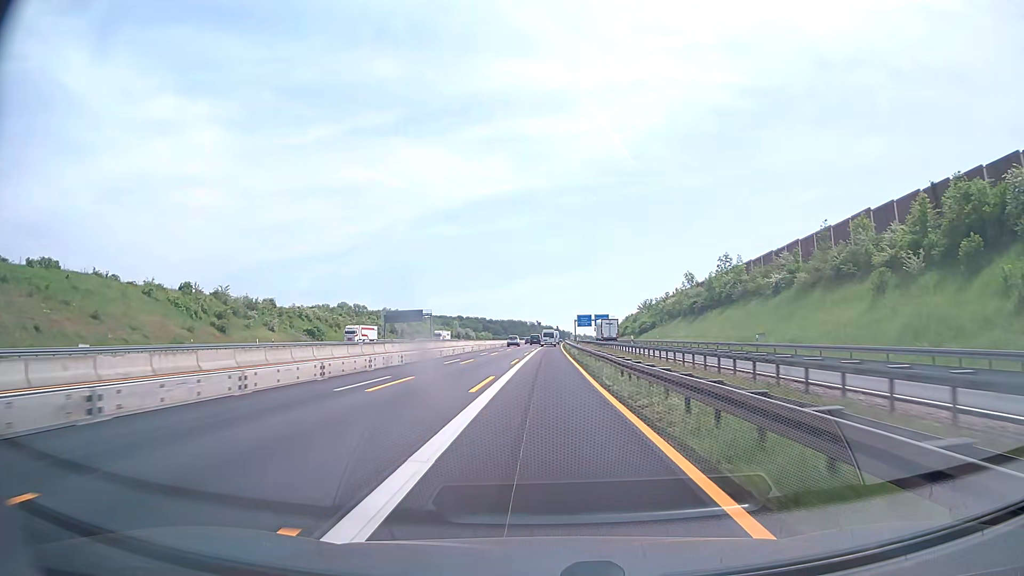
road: motorway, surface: asphalt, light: Day
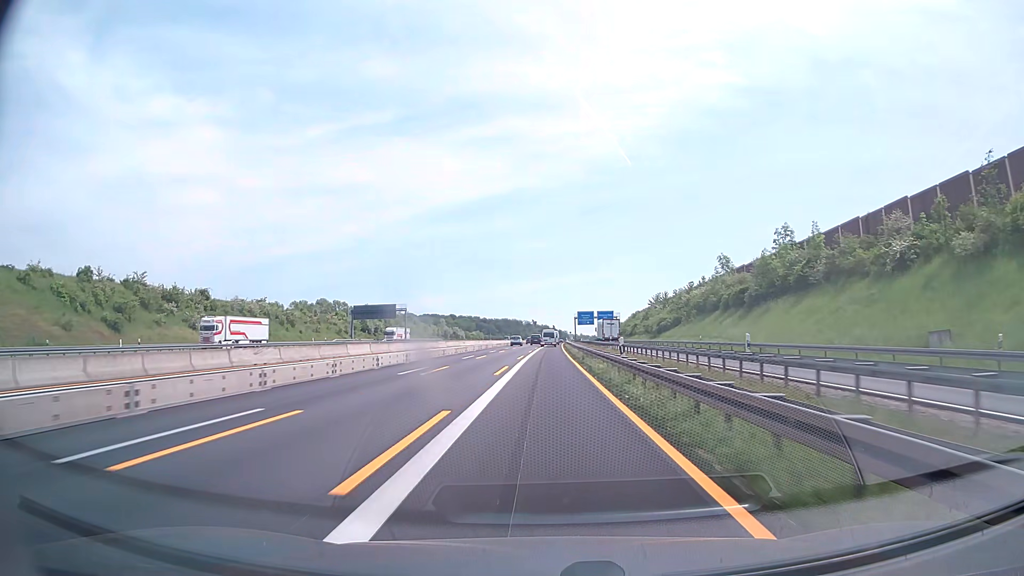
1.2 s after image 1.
(+0.1, +28.7) m; +1°
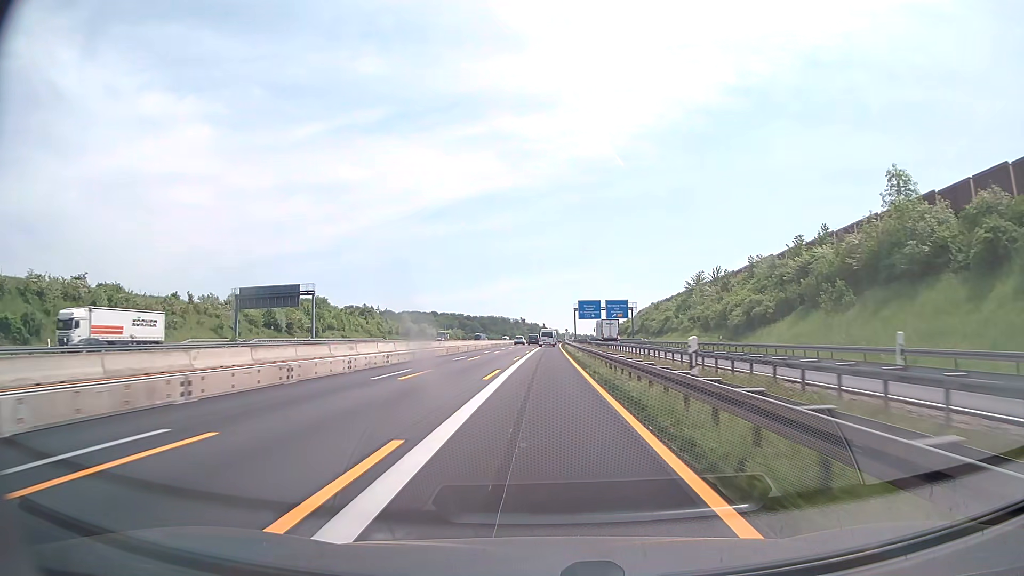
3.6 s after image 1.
(+0.4, +57.4) m; +1°
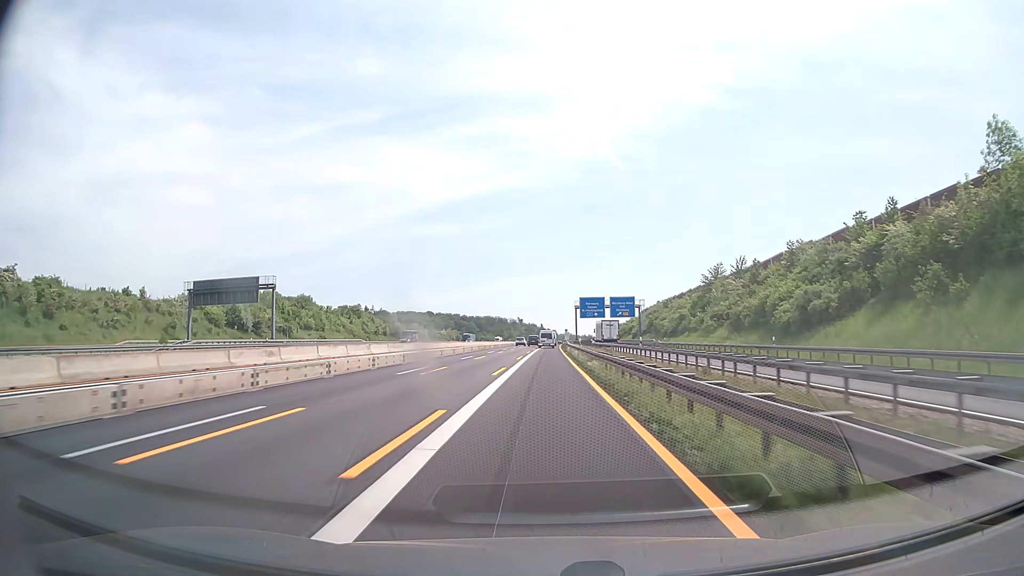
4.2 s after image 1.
(0.0, +14.4) m; 0°
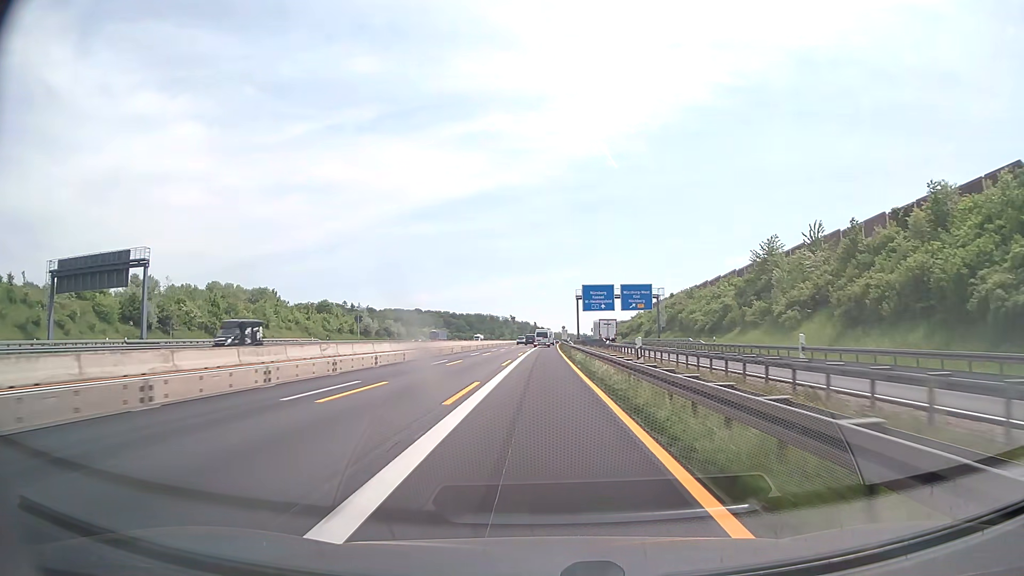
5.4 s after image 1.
(+0.1, +28.8) m; +1°
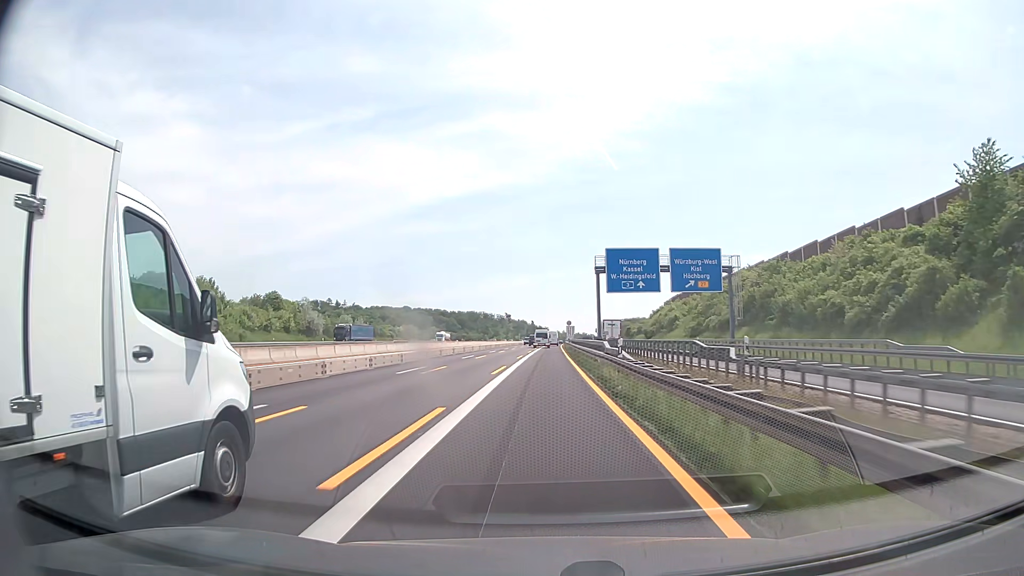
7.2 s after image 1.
(+0.1, +43.1) m; 0°
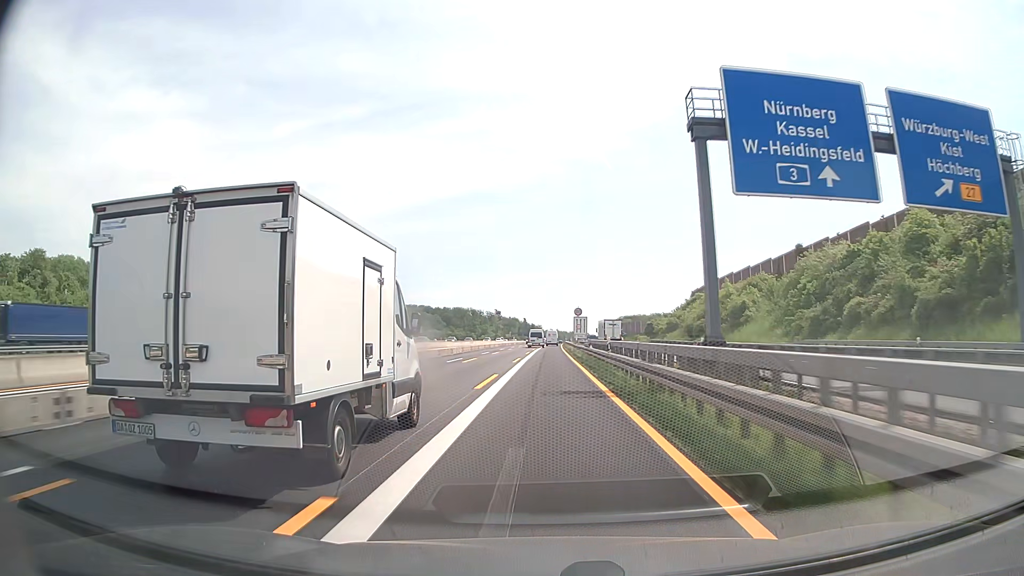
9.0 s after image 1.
(+0.2, +43.2) m; +1°
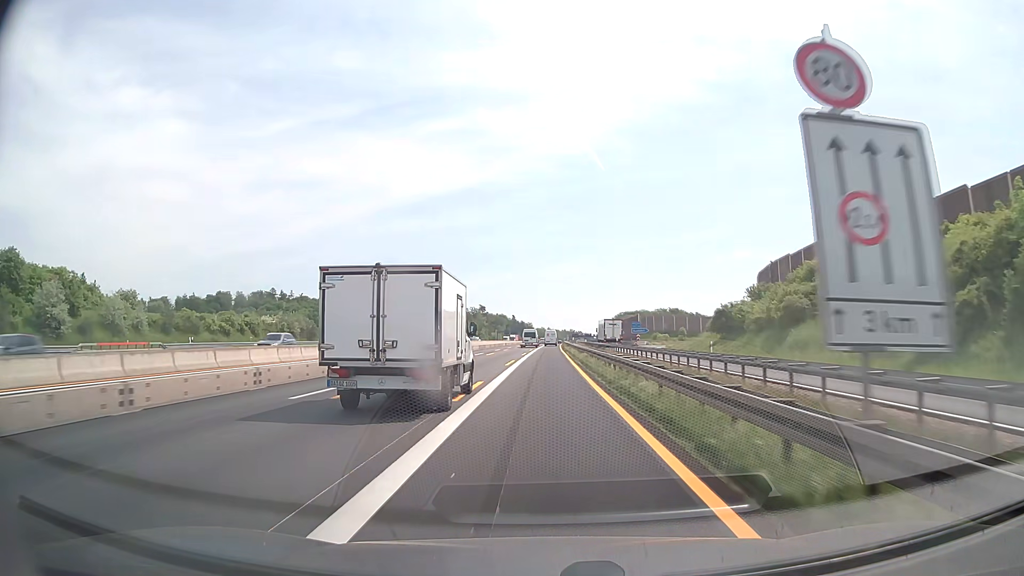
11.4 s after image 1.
(+0.6, +57.6) m; +1°
(0, +10) (0, +20) (0, +30) (0, +40) (0, +50) (0, +60) (+1, +70) (+1, +80) (+1, +90) (+1, +100) m
